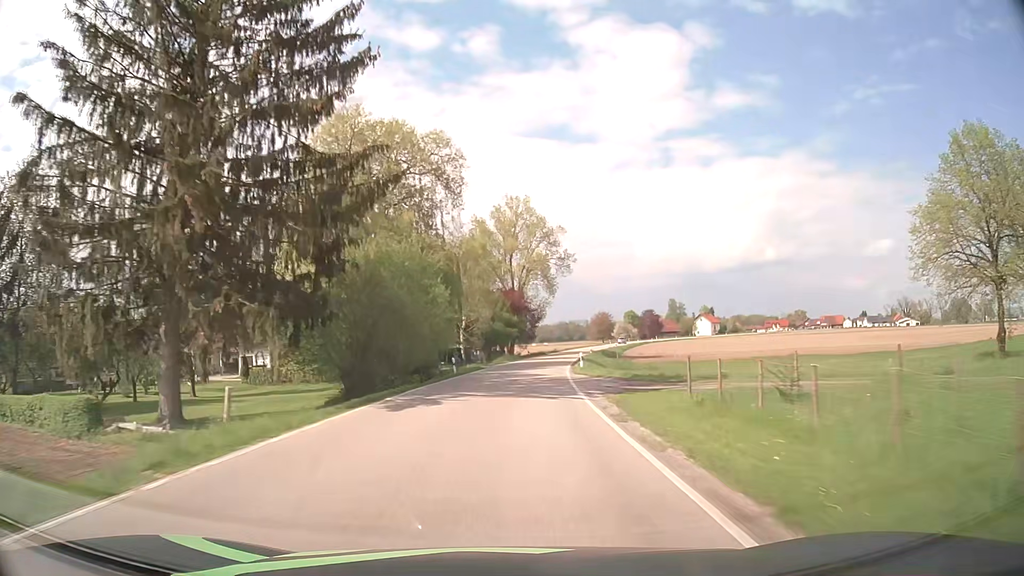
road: secondary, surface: asphalt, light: Day
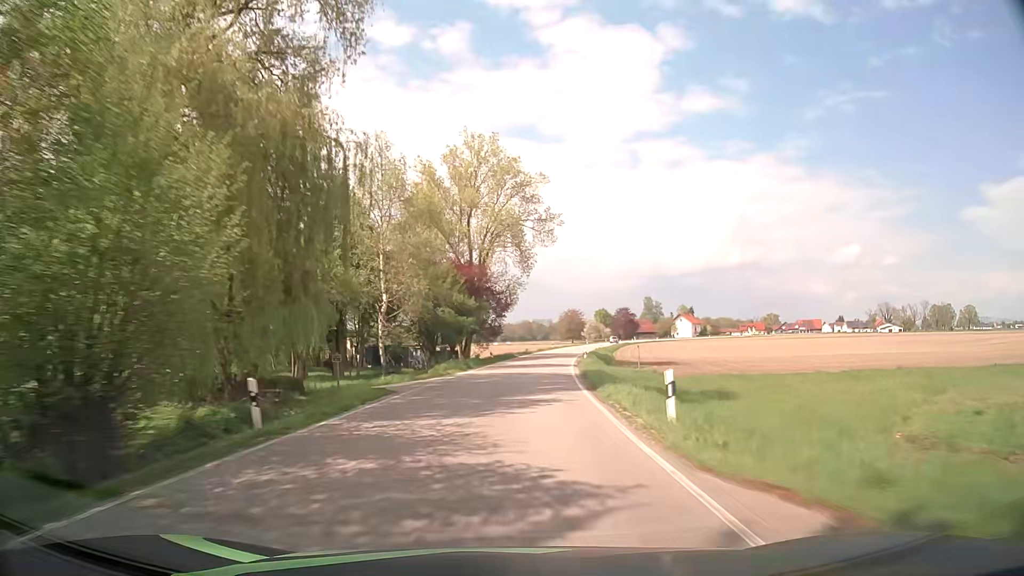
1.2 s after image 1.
(+0.6, +25.1) m; +3°
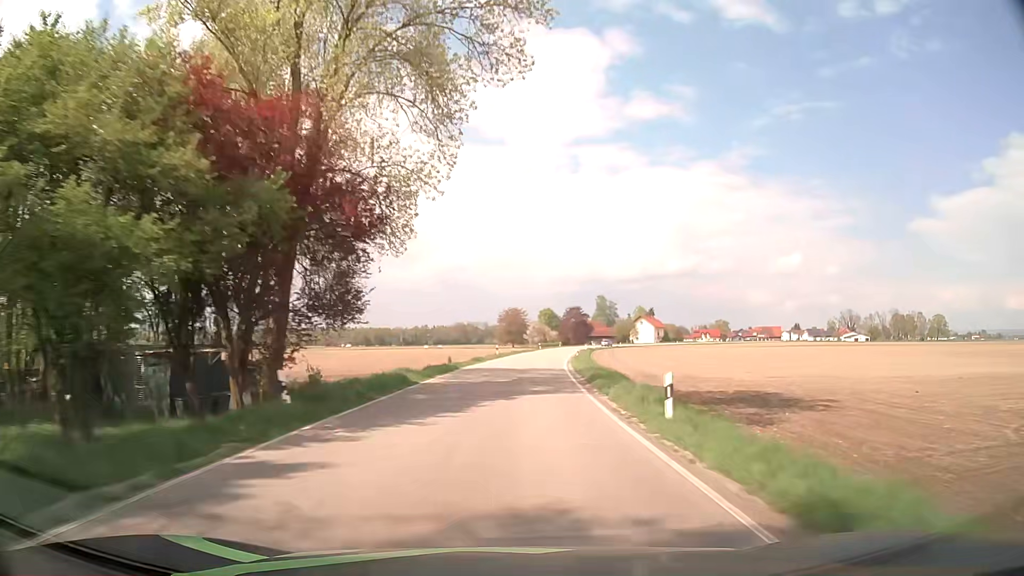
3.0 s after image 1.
(+1.7, +37.6) m; +6°
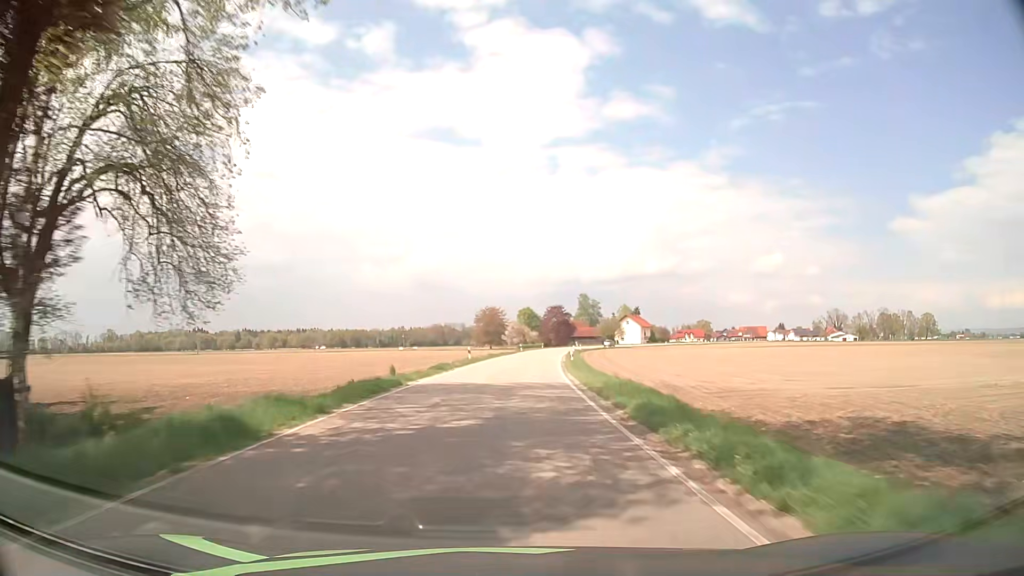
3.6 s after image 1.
(+0.2, +12.5) m; +2°
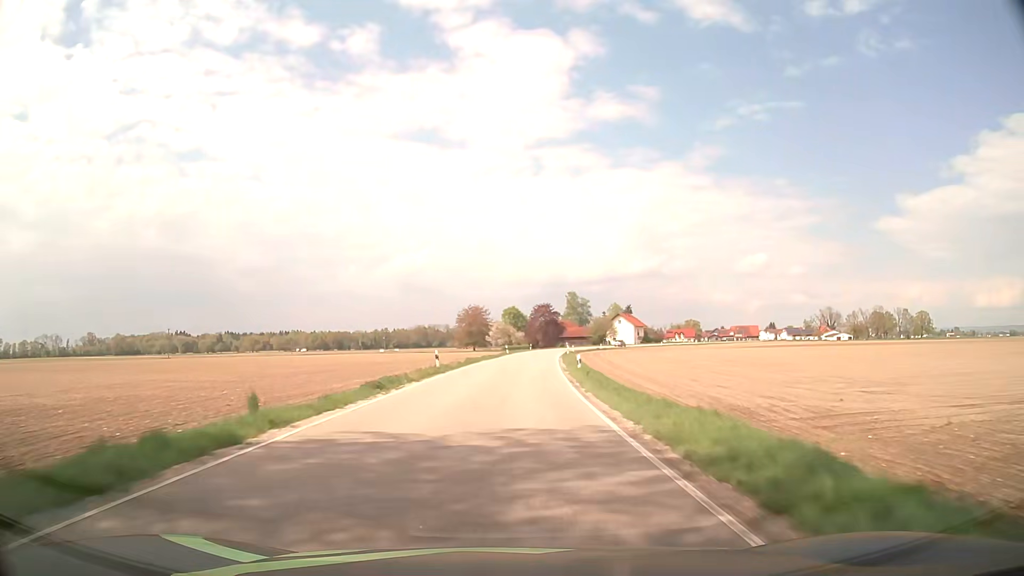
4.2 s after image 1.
(+0.1, +12.5) m; +1°
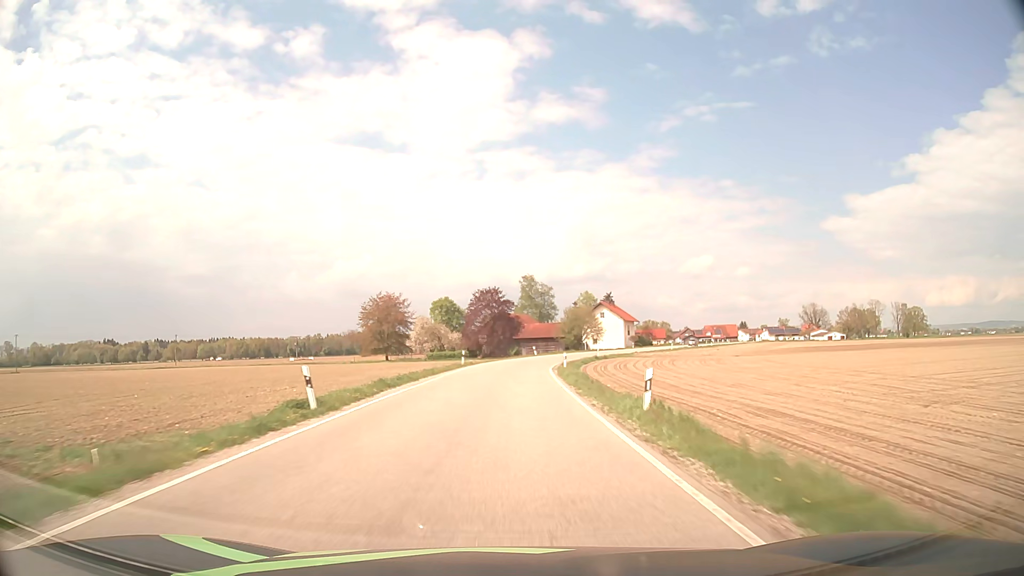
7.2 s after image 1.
(+2.9, +62.4) m; +5°
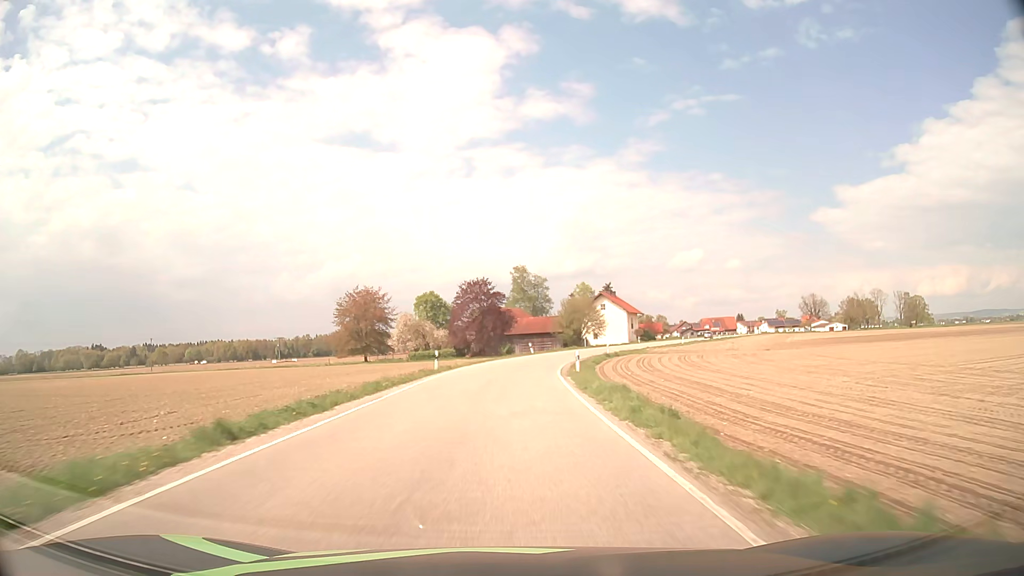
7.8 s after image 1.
(+0.1, +12.5) m; +1°
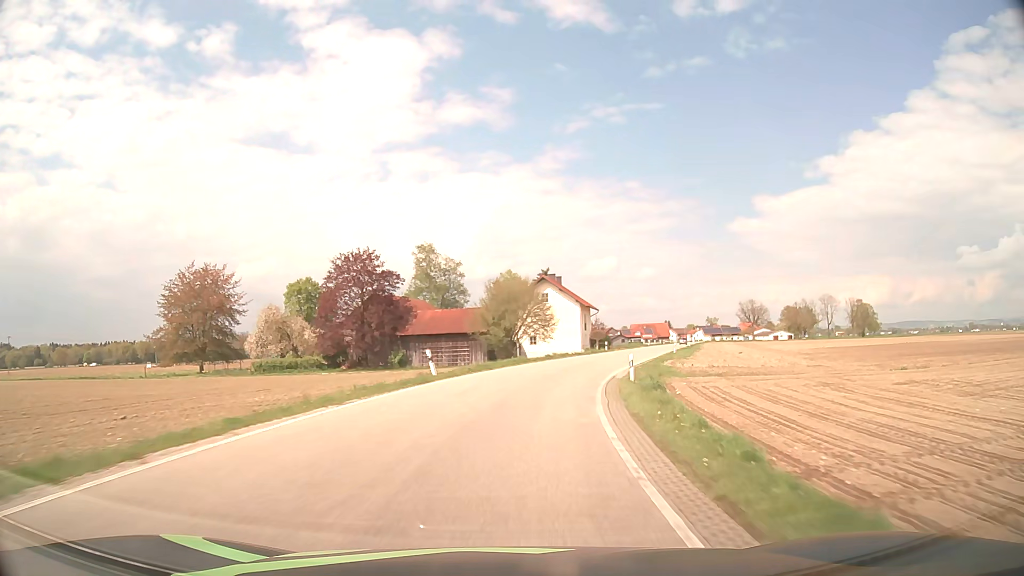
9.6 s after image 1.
(+1.6, +37.4) m; +7°
(0, +10) (+2, +20) (+3, +30) (+6, +39) (+9, +49) (+12, +59) (+15, +68) (+18, +78) (+21, +87) (+24, +97) m
